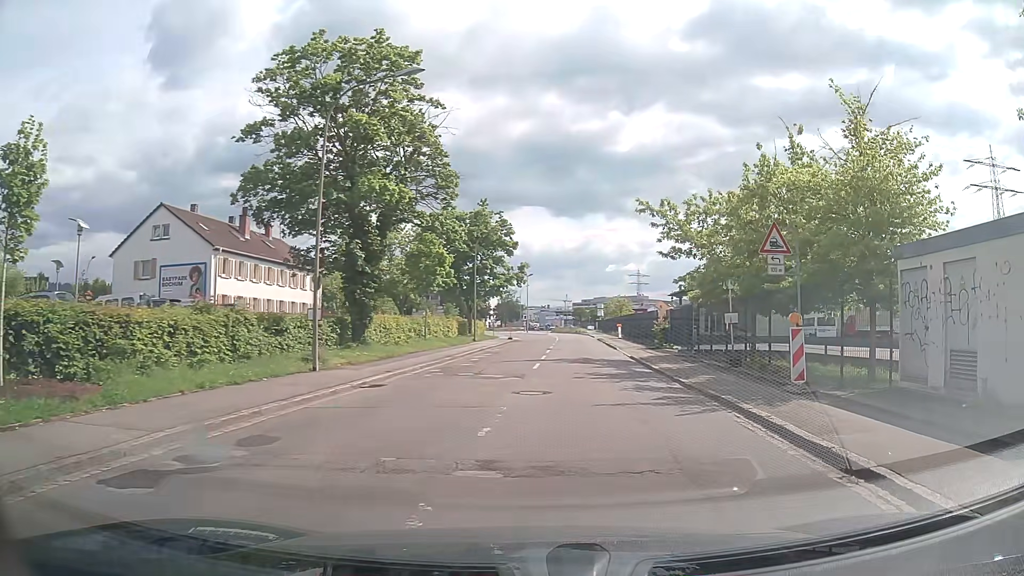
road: unclassified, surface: asphalt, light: Day
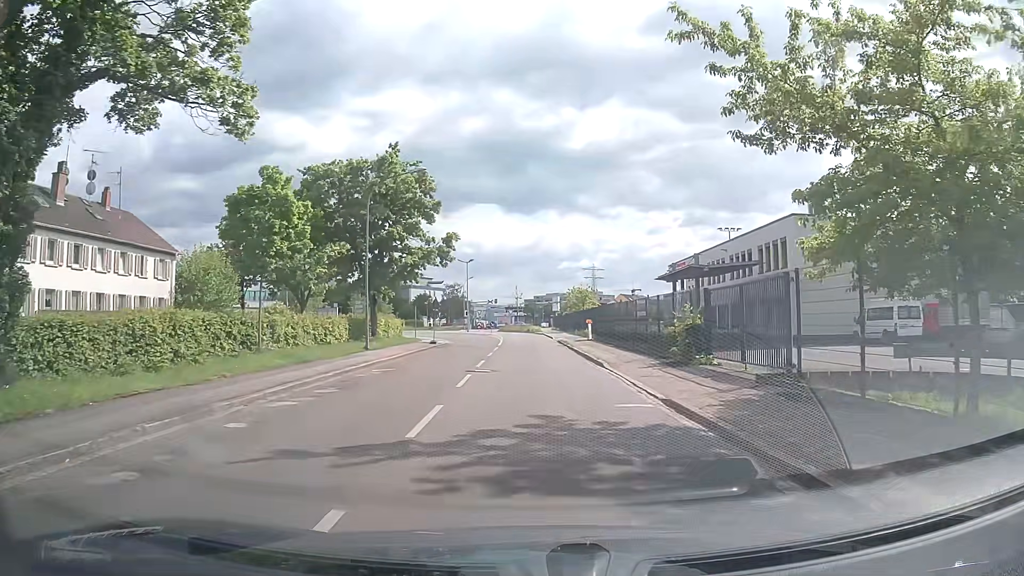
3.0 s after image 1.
(+1.2, +18.9) m; +4°
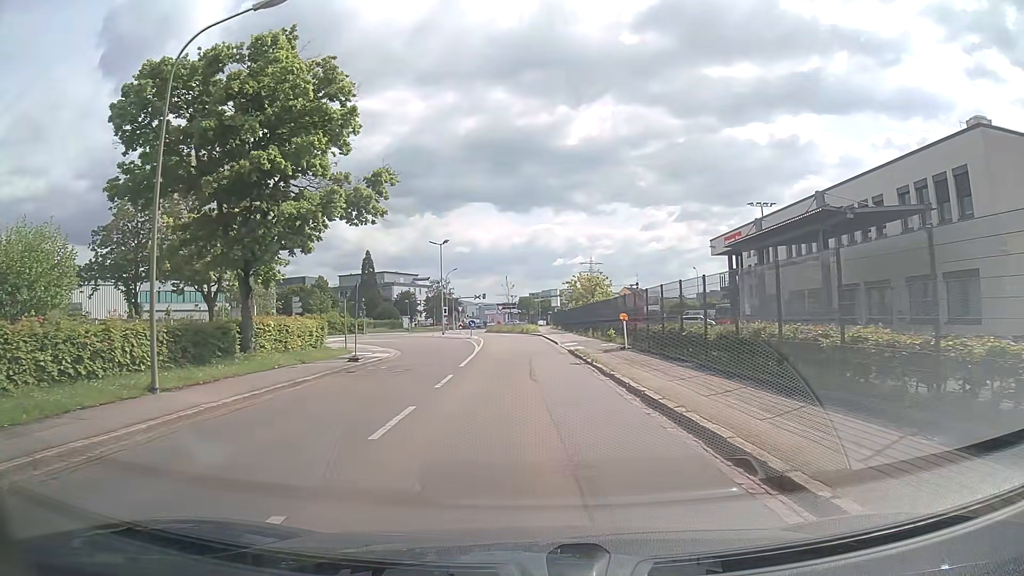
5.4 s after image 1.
(+0.2, +18.5) m; +1°
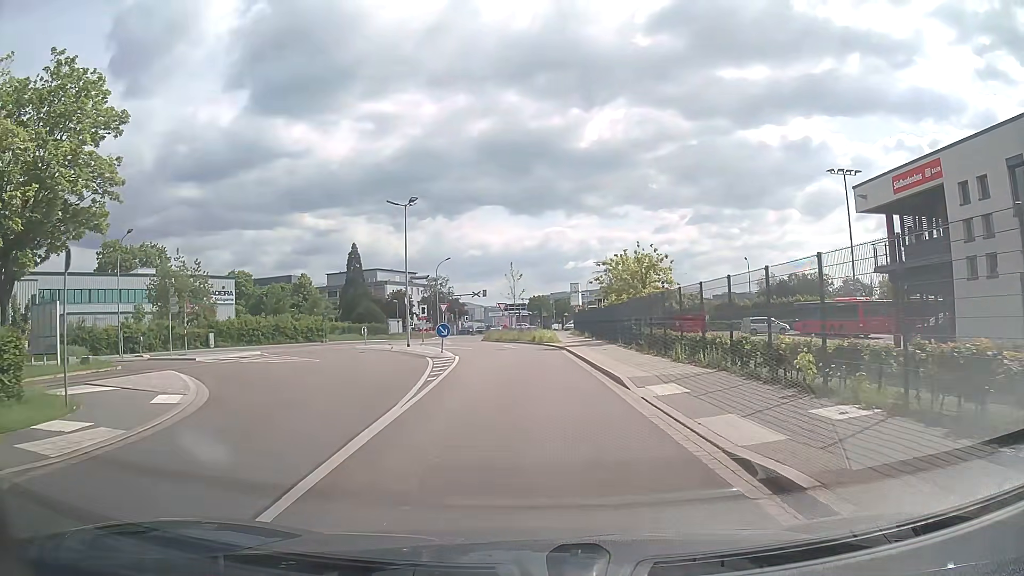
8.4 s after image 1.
(-0.4, +22.2) m; -2°
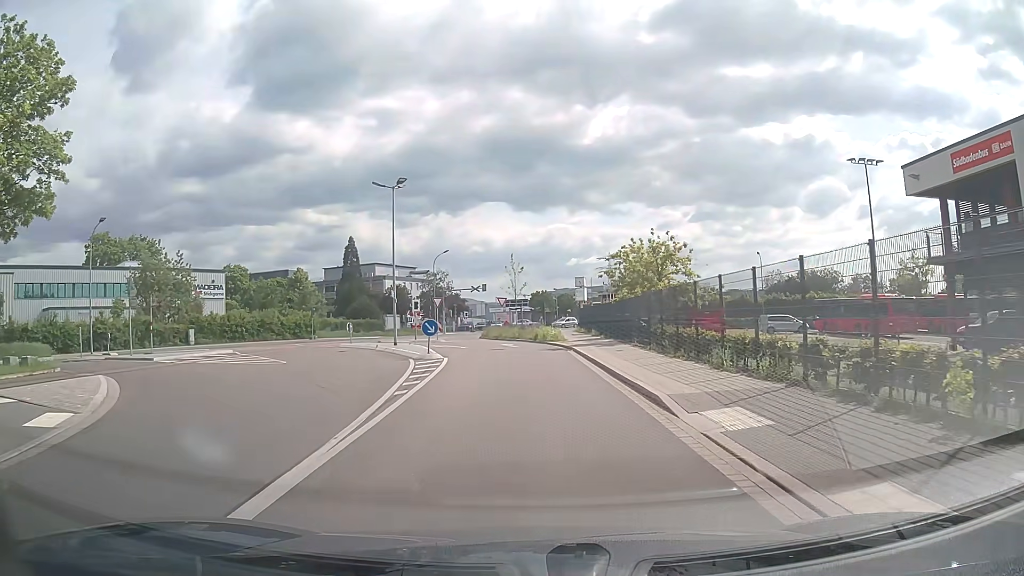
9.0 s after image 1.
(0.0, +4.2) m; 0°
(0, +10) (0, +20) (-2, +30) (-5, +39) (-13, +45) (-22, +43) (-29, +36) (-34, +28) (-39, +19) (-44, +10) m
